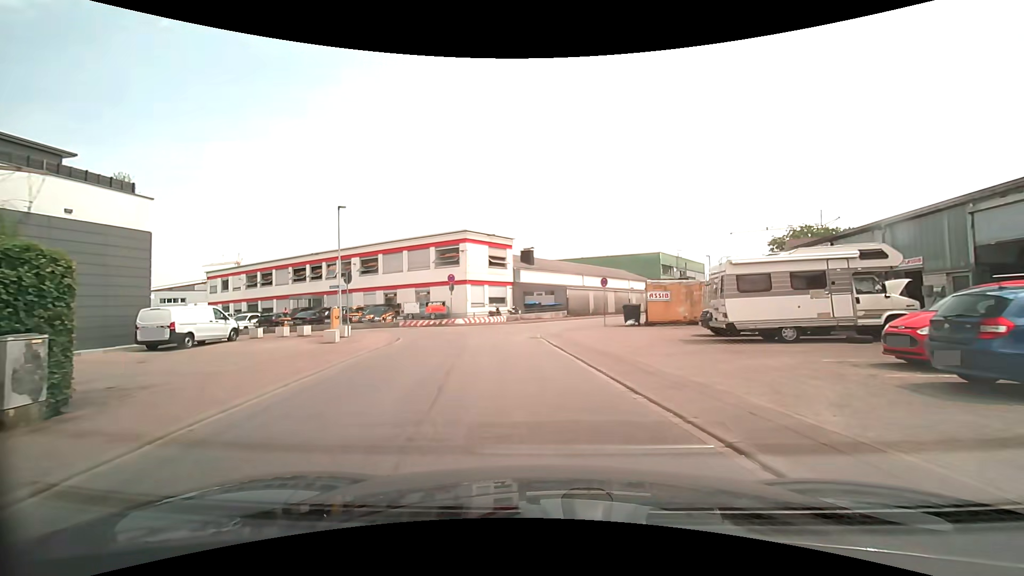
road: unclassified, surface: asphalt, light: Day
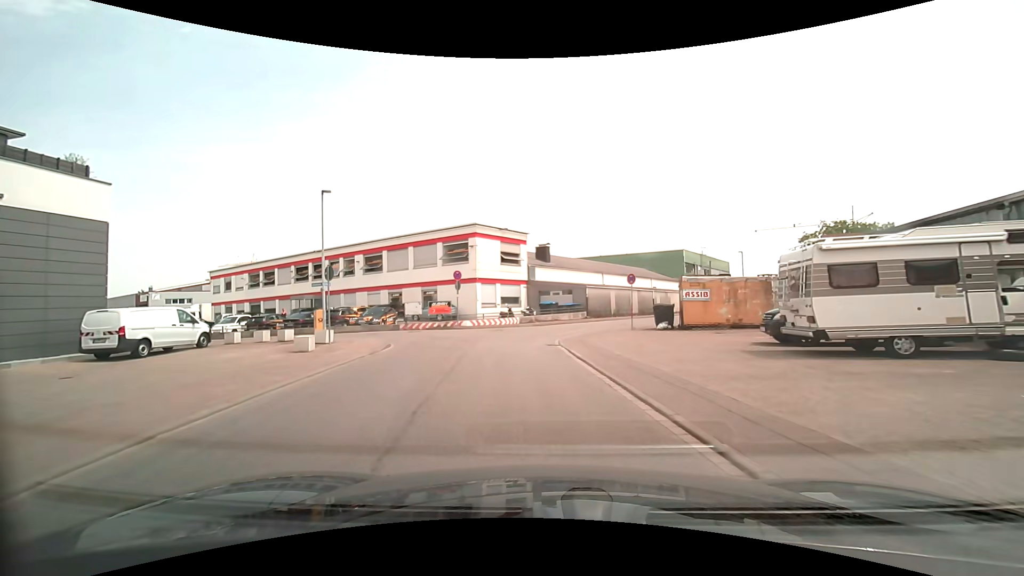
(0.0, +3.8) m; -1°
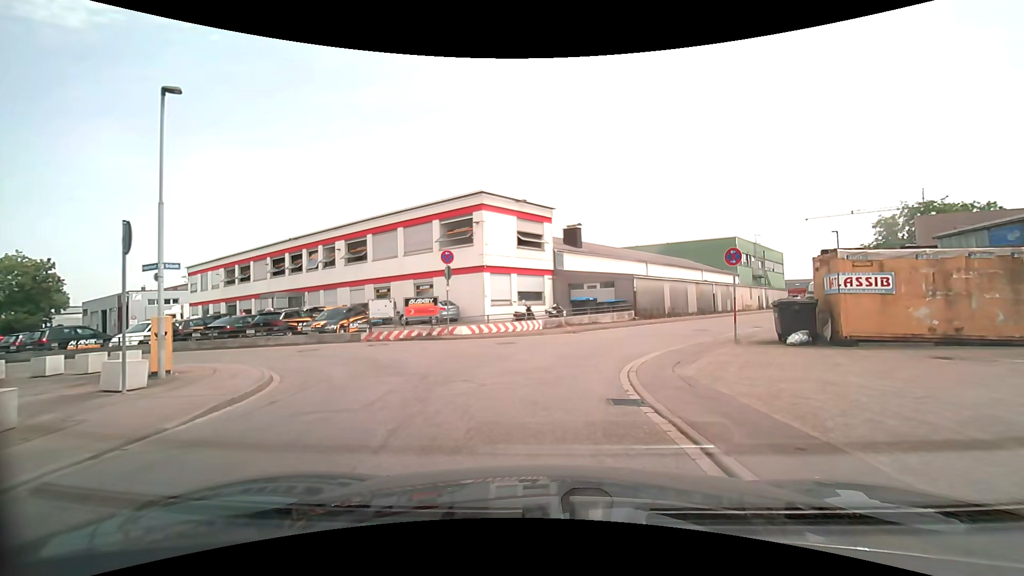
(-0.5, +10.5) m; -4°
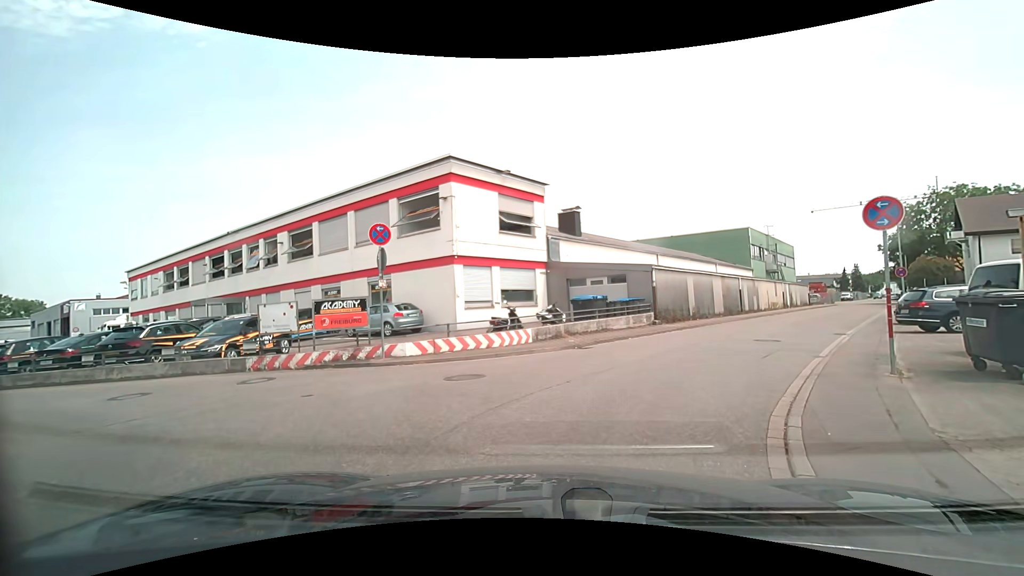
(+0.1, +7.0) m; 0°
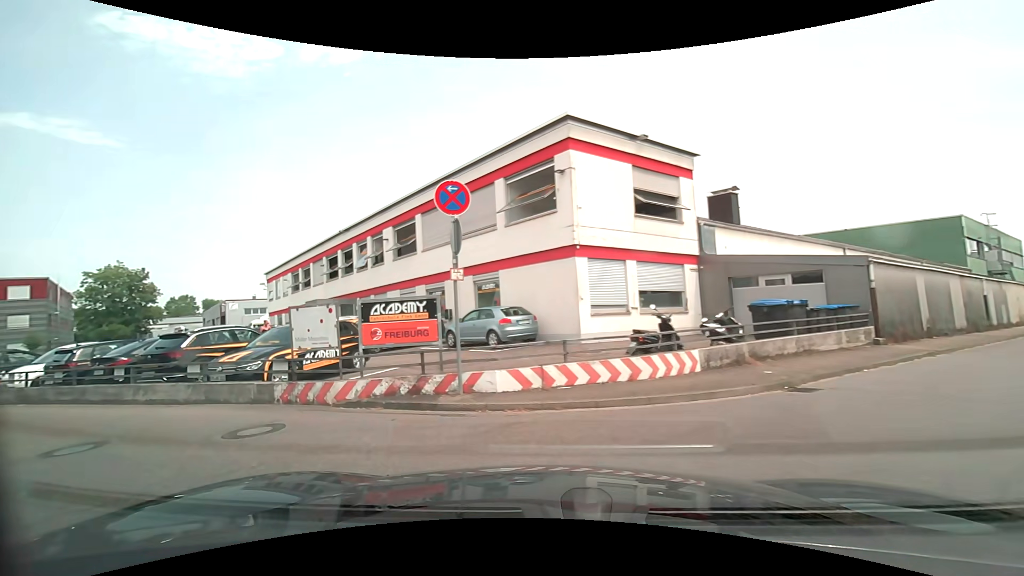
(-0.2, +5.3) m; -12°
